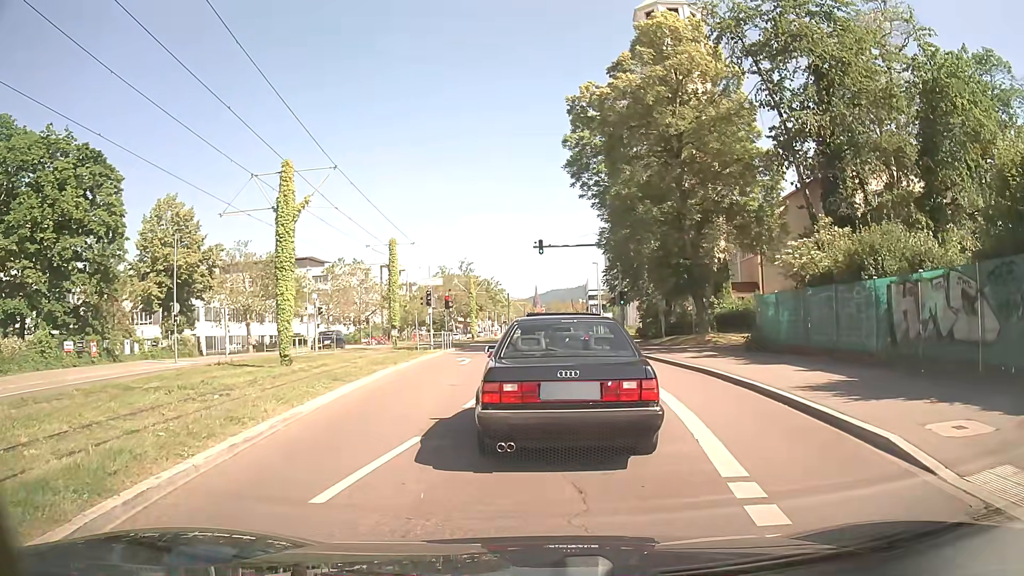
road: secondary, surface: asphalt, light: Day
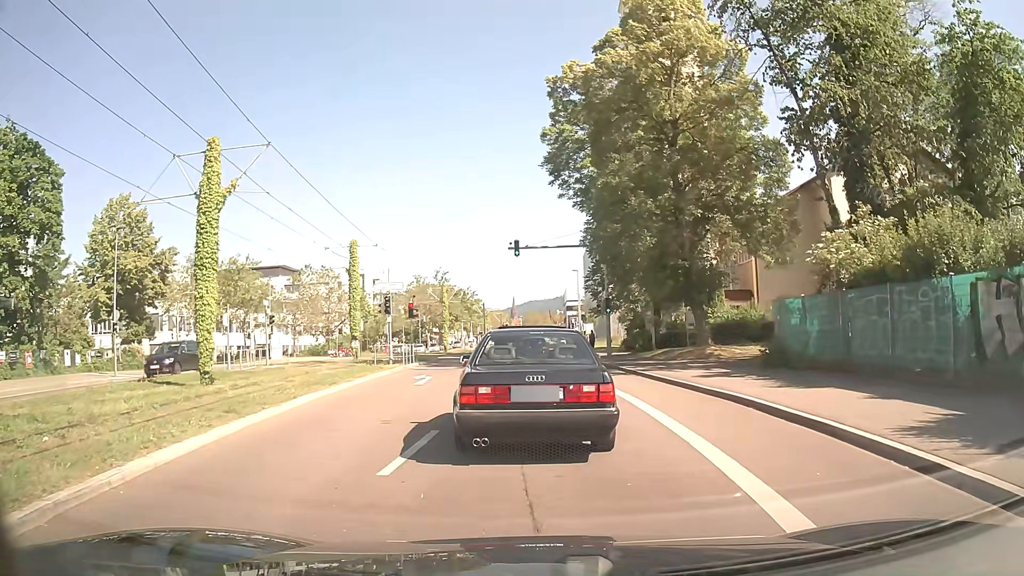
(0.0, +4.6) m; +1°
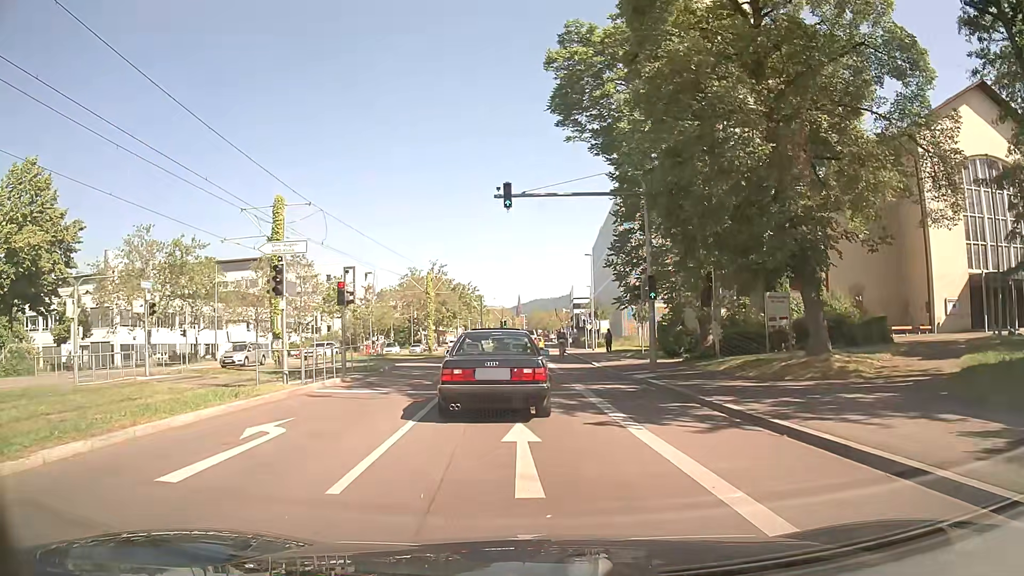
(+0.1, +13.4) m; -1°
